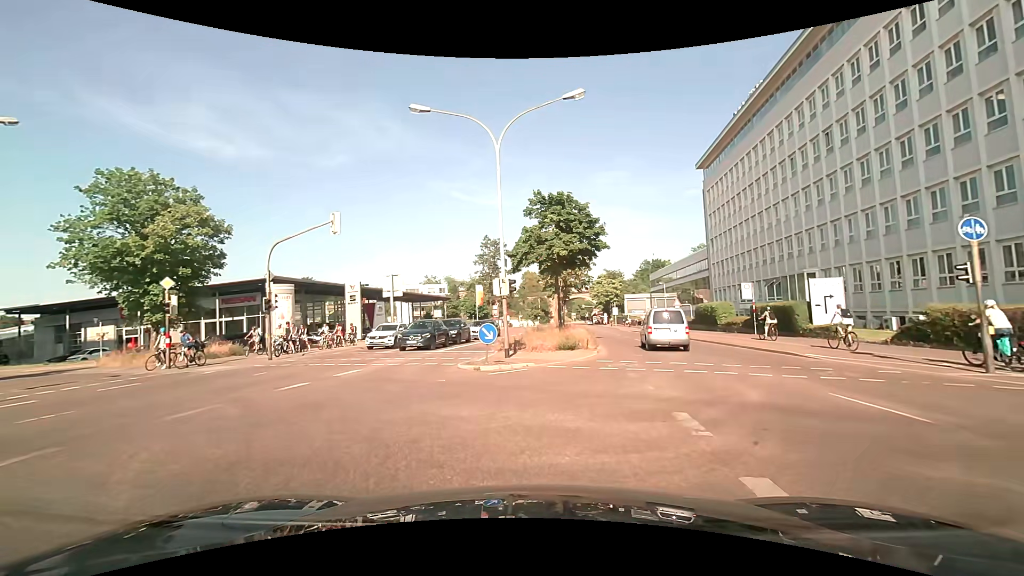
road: primary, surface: asphalt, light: Day
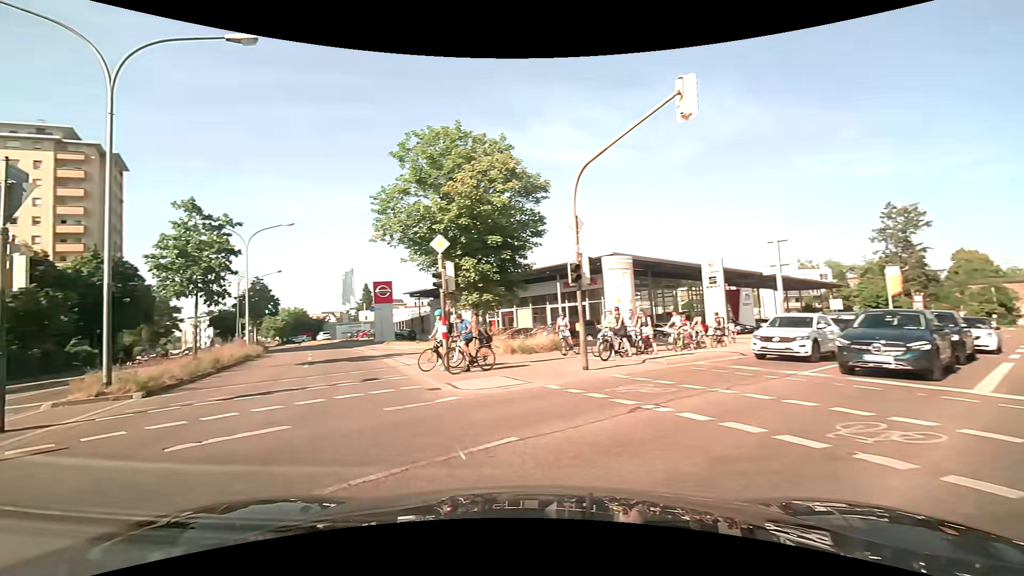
(-3.6, +12.1) m; -38°
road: secondary
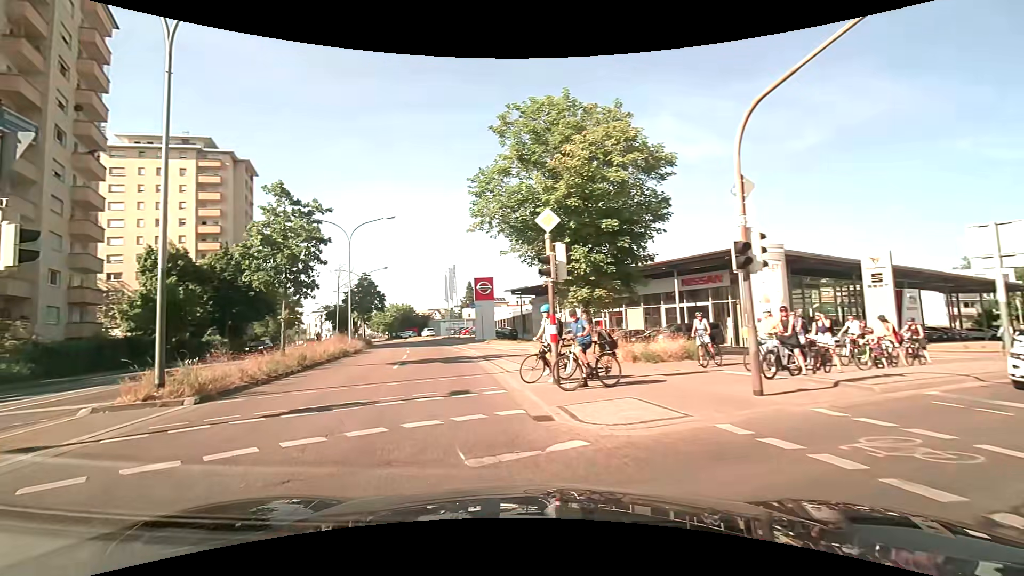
(-0.5, +3.4) m; -13°
(-2, +10) (-4, +20) (-6, +29) (-8, +39) (-10, +49) (-13, +58) (-17, +68) (-20, +77) (-24, +87) (-28, +96) m
